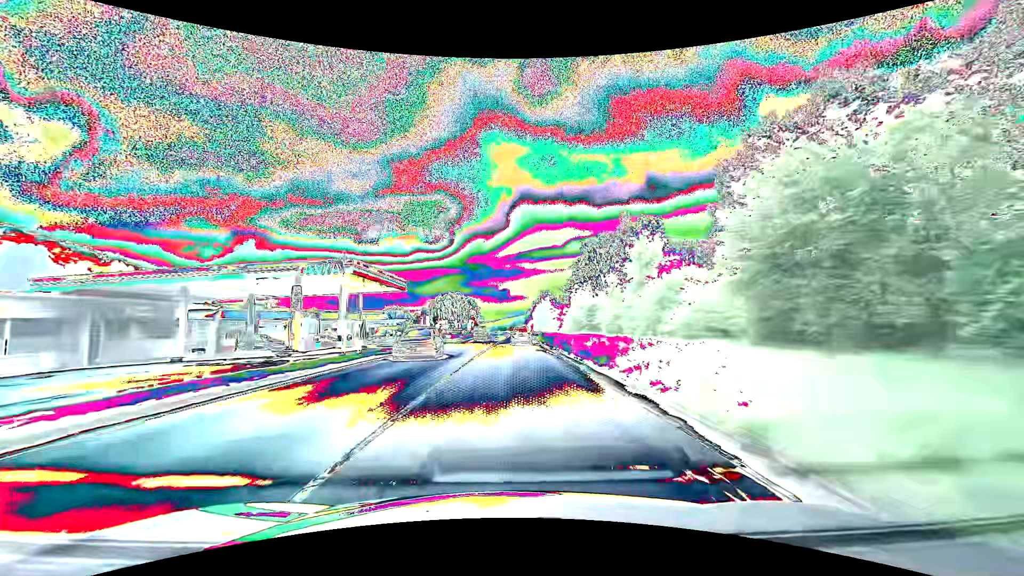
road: primary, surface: asphalt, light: Day
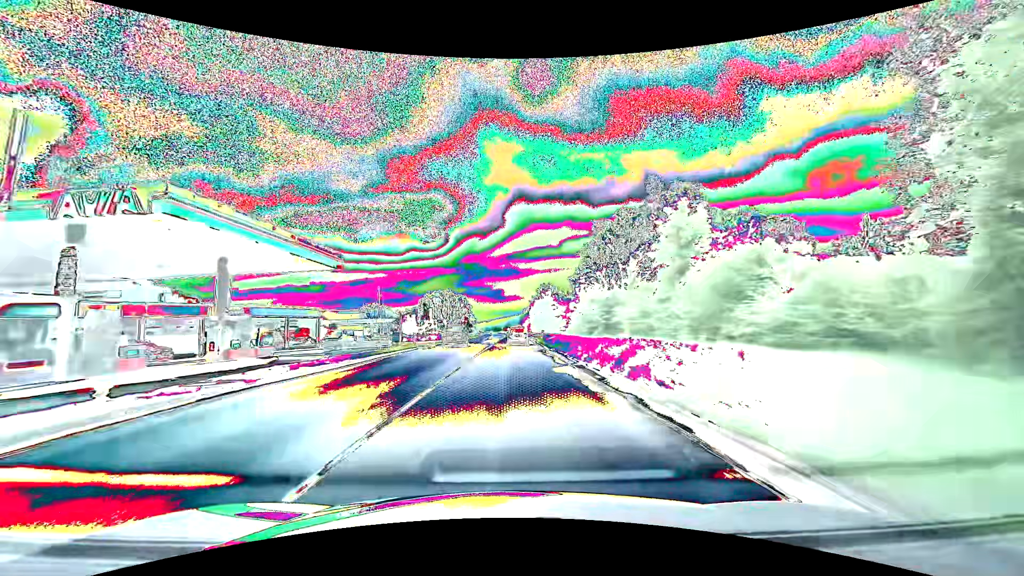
(+0.1, +15.0) m; +1°
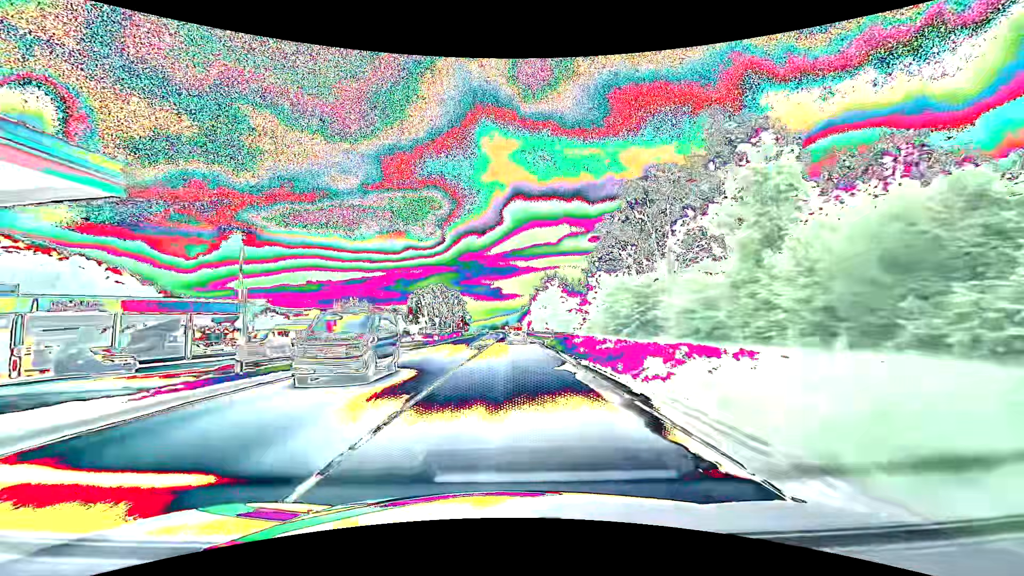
(0.0, +15.0) m; 0°
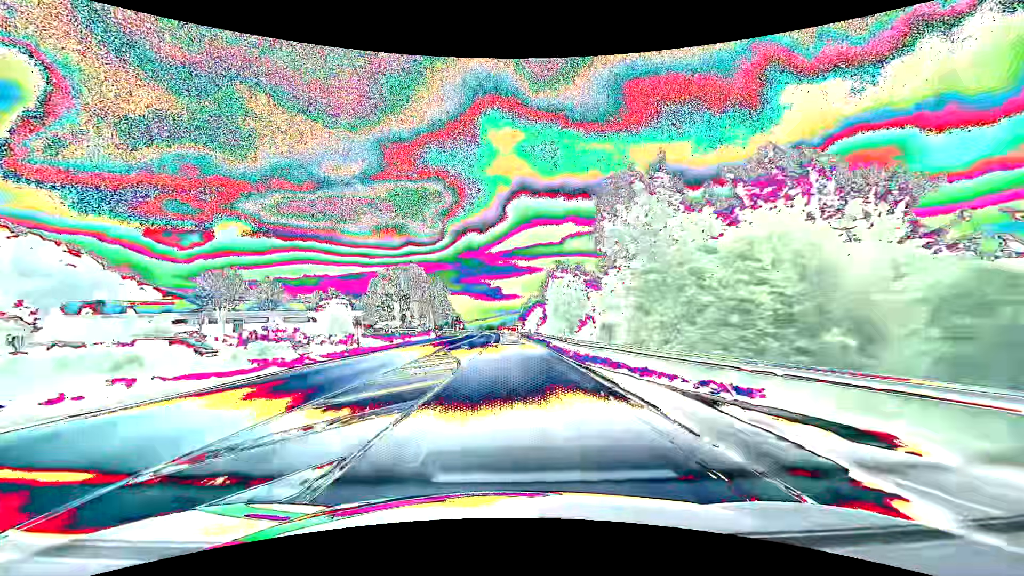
(+0.2, +45.0) m; 0°
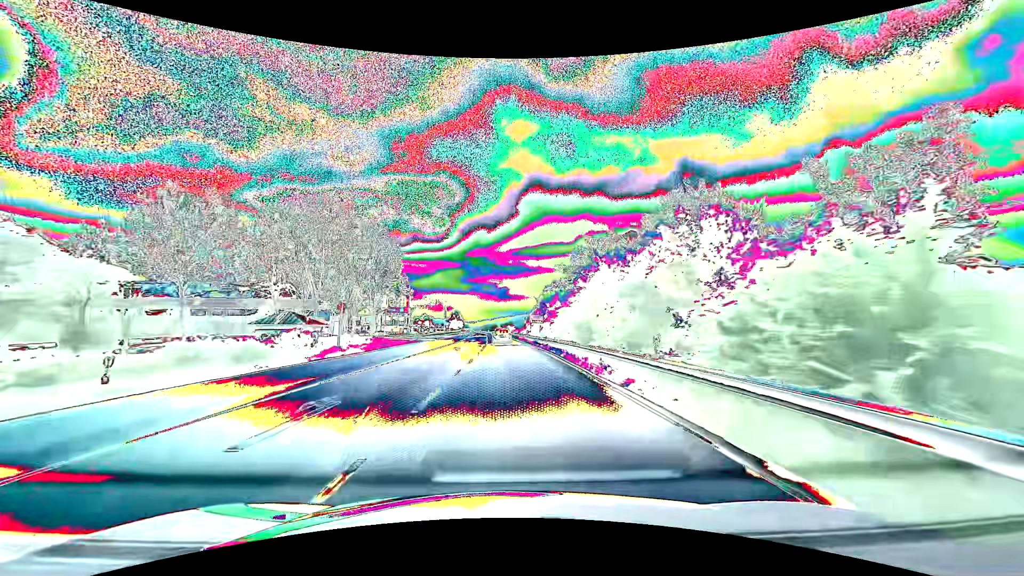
(-0.2, +60.2) m; -1°
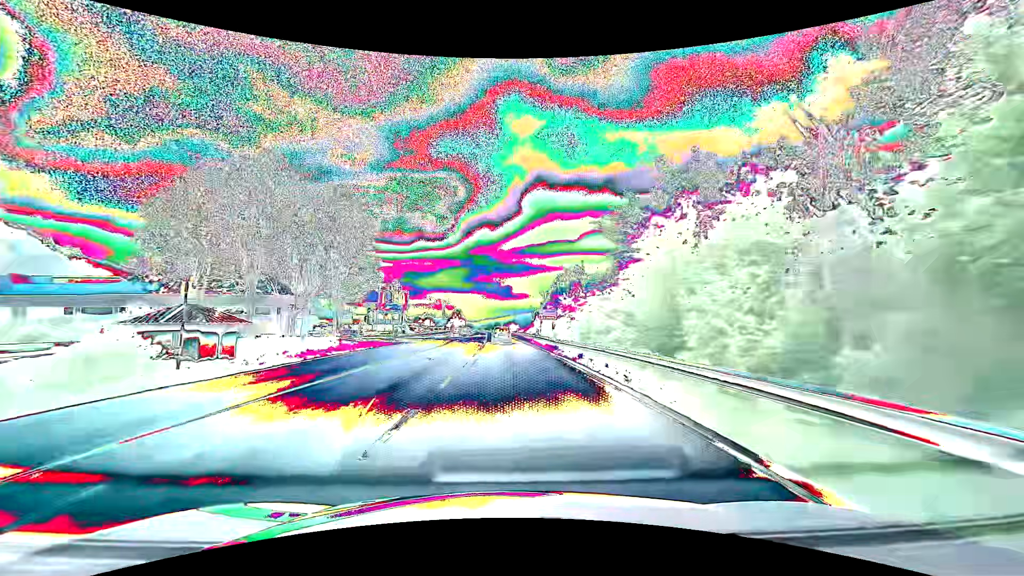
(0.0, +15.1) m; 0°
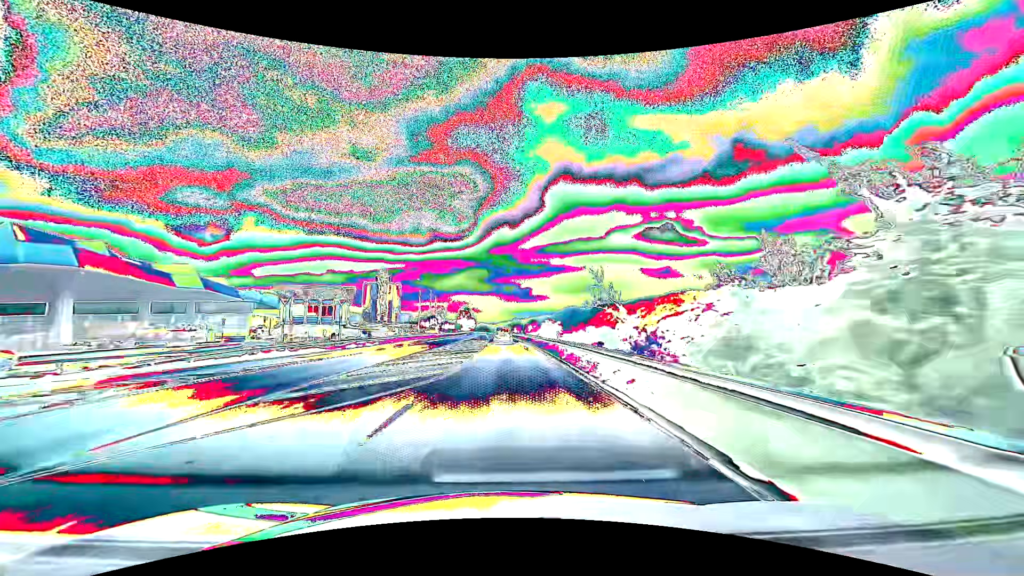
(-1.4, +76.3) m; -2°
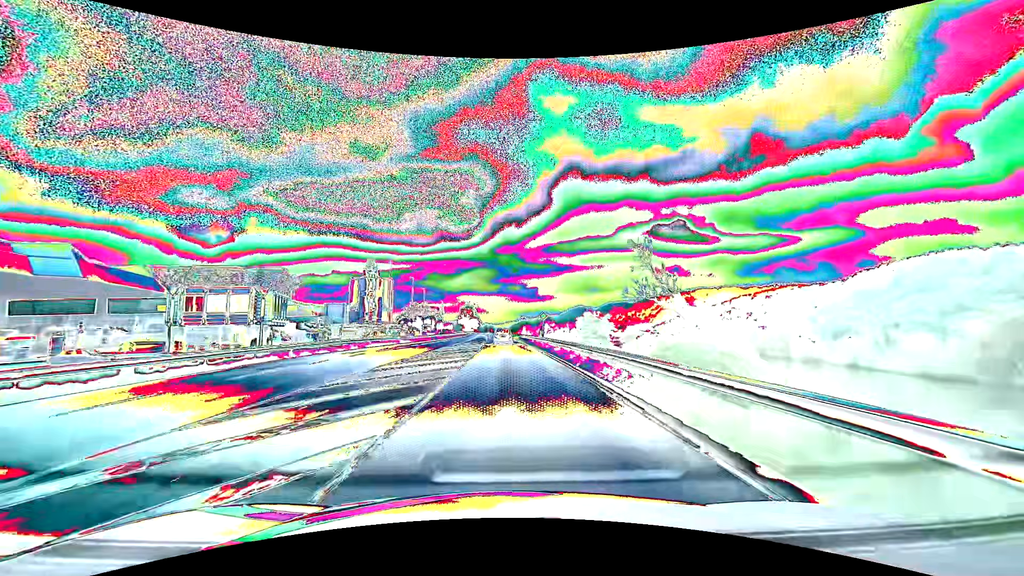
(-0.4, +30.9) m; -1°
(0, +10) (0, +20) (0, +30) (0, +40) (-1, +50) (-1, +60) (-1, +70) (-2, +80) (-2, +90) (-2, +100) m
